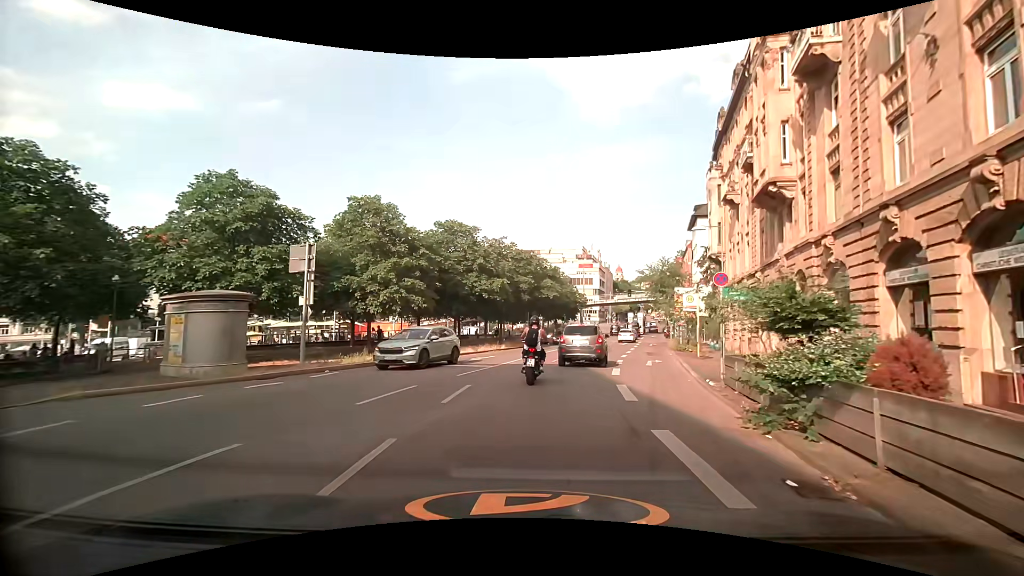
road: tertiary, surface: asphalt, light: Day
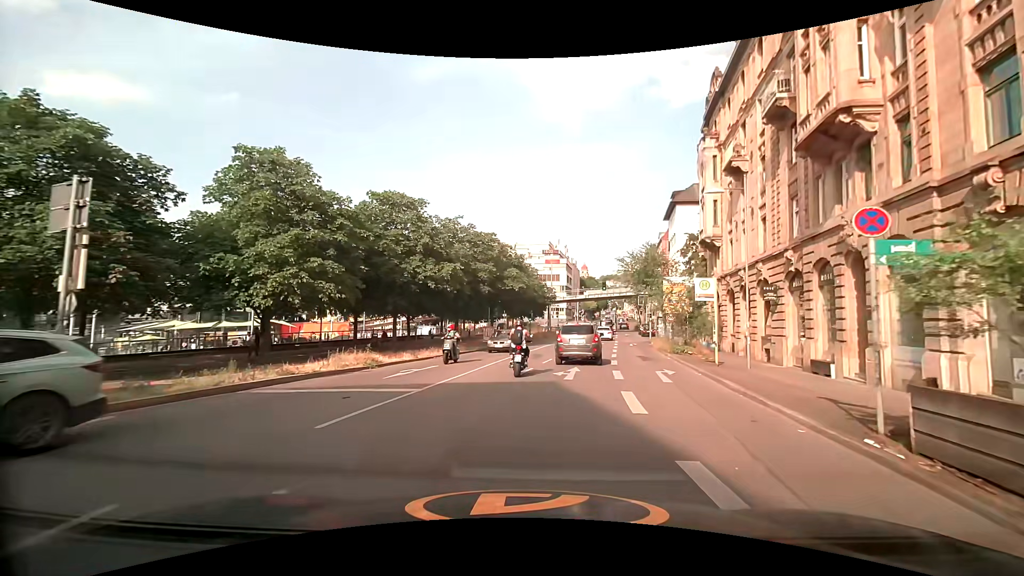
(+0.4, +8.0) m; +5°
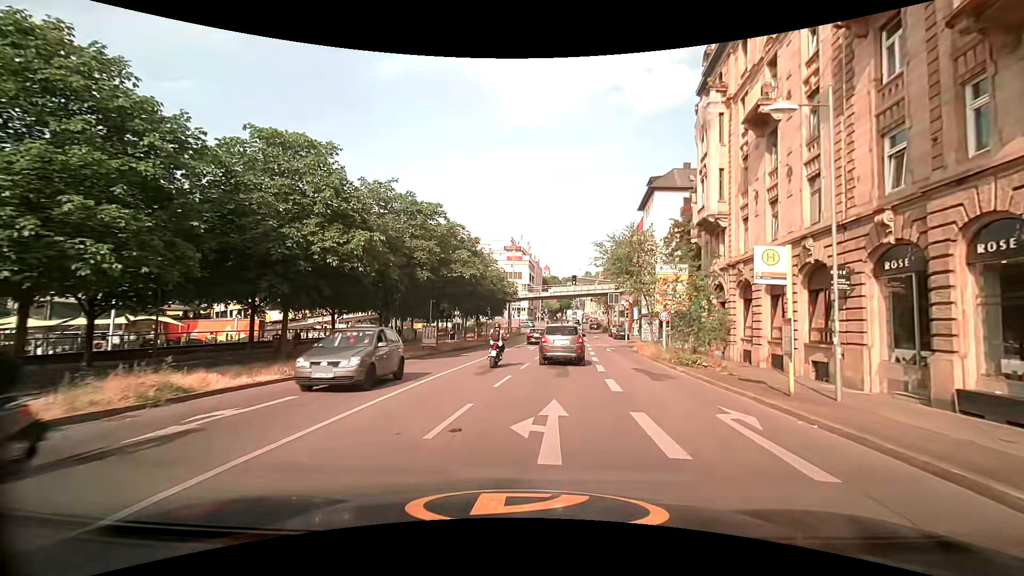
(+0.5, +9.0) m; +5°
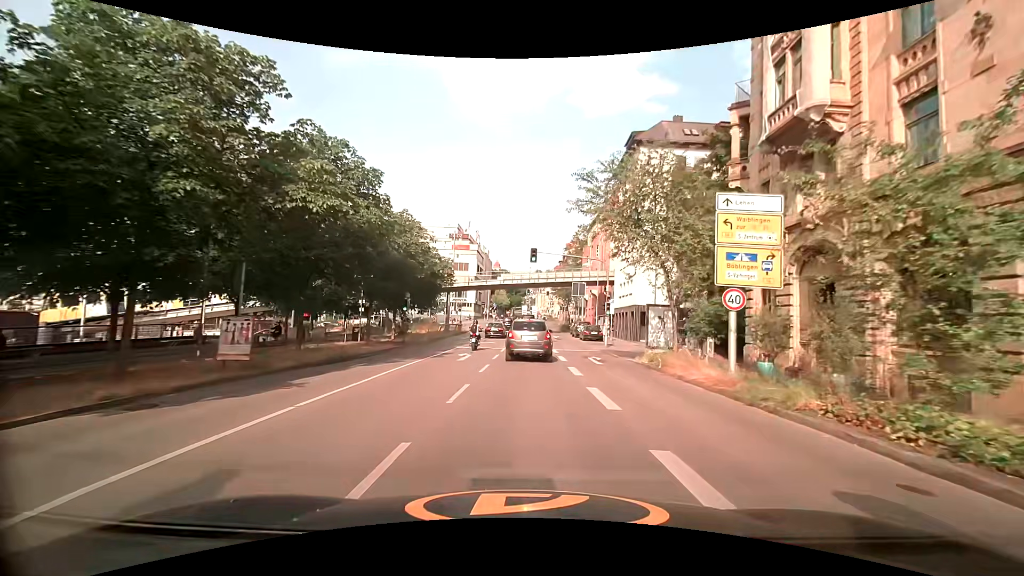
(+0.7, +15.5) m; +6°
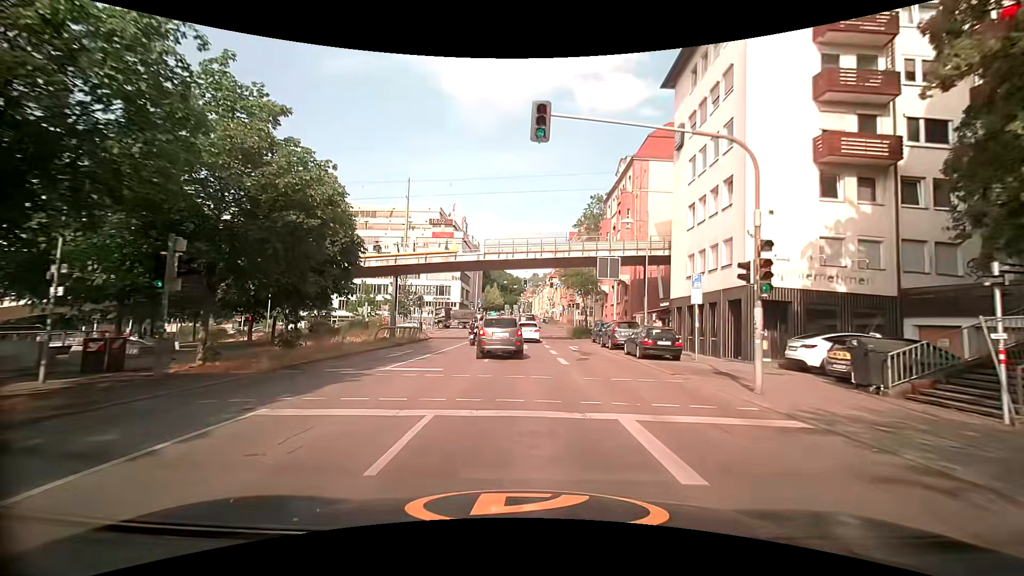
(+0.1, +22.4) m; 0°
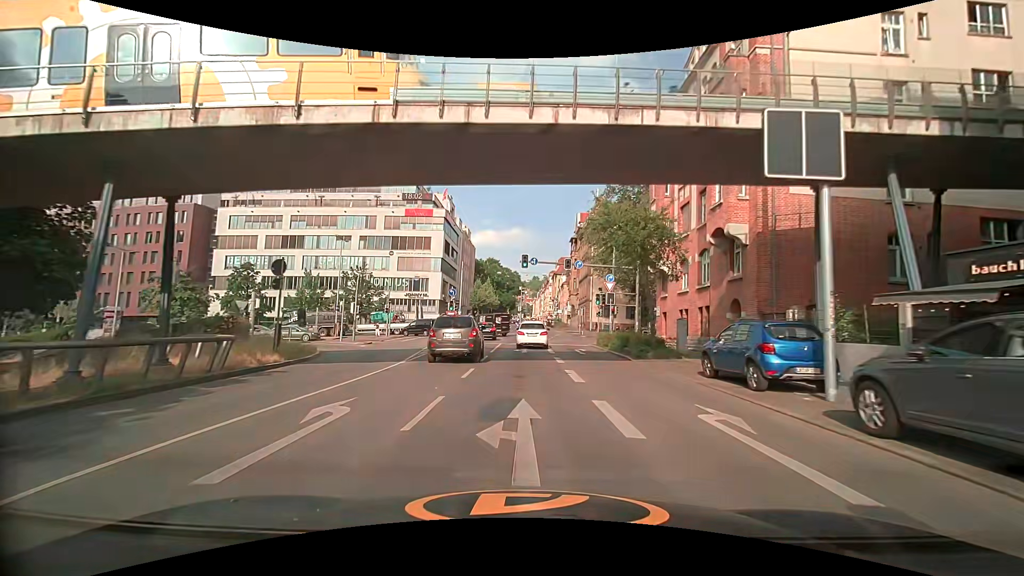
(0.0, +23.9) m; 0°
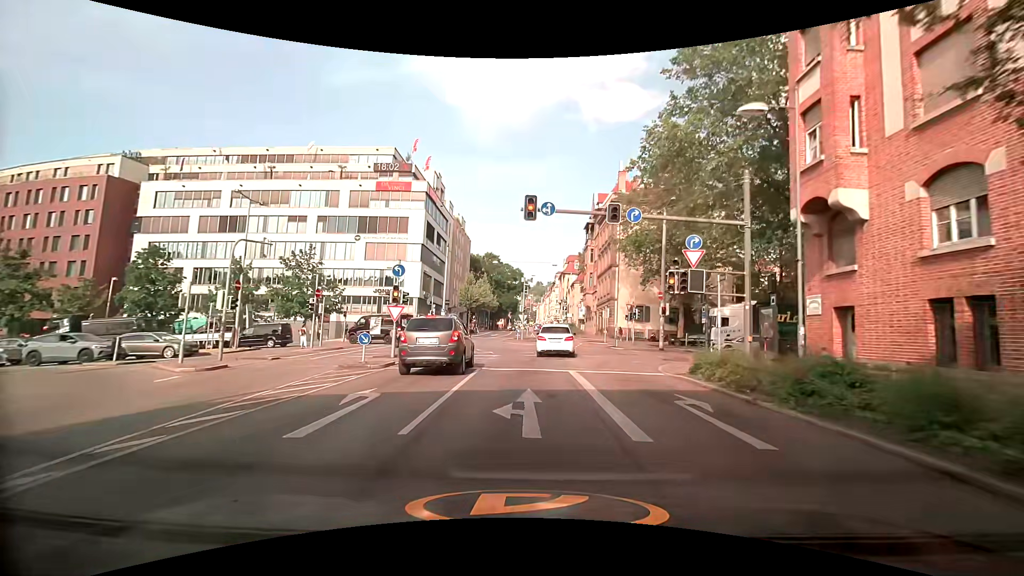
(0.0, +18.1) m; 0°
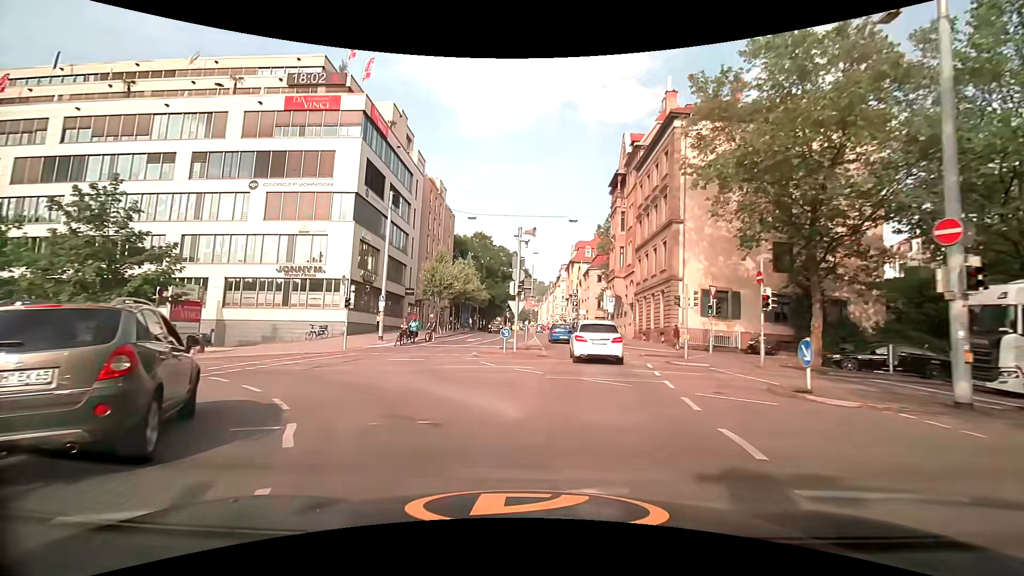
(+0.1, +23.8) m; -1°
